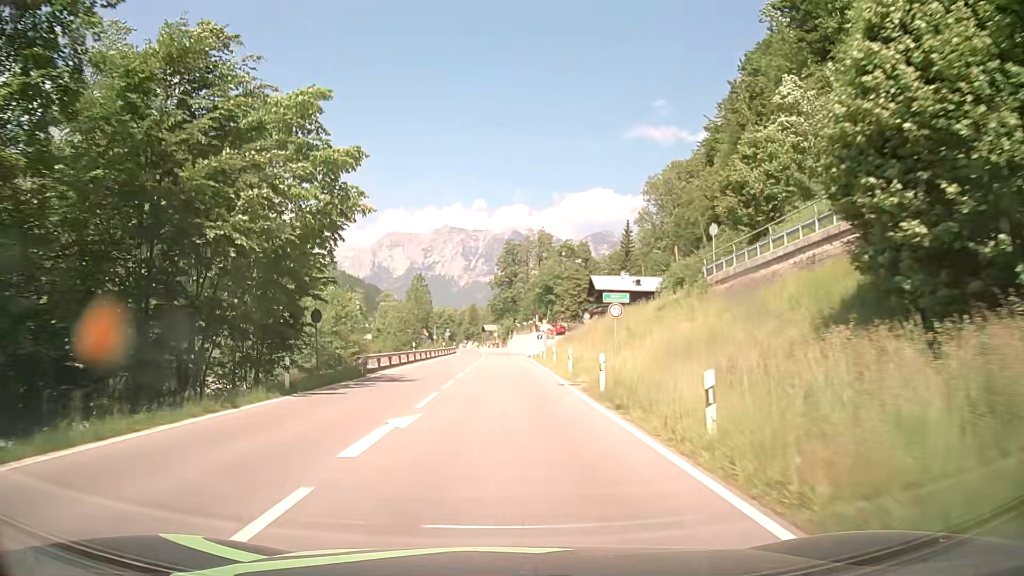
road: primary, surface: asphalt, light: Day
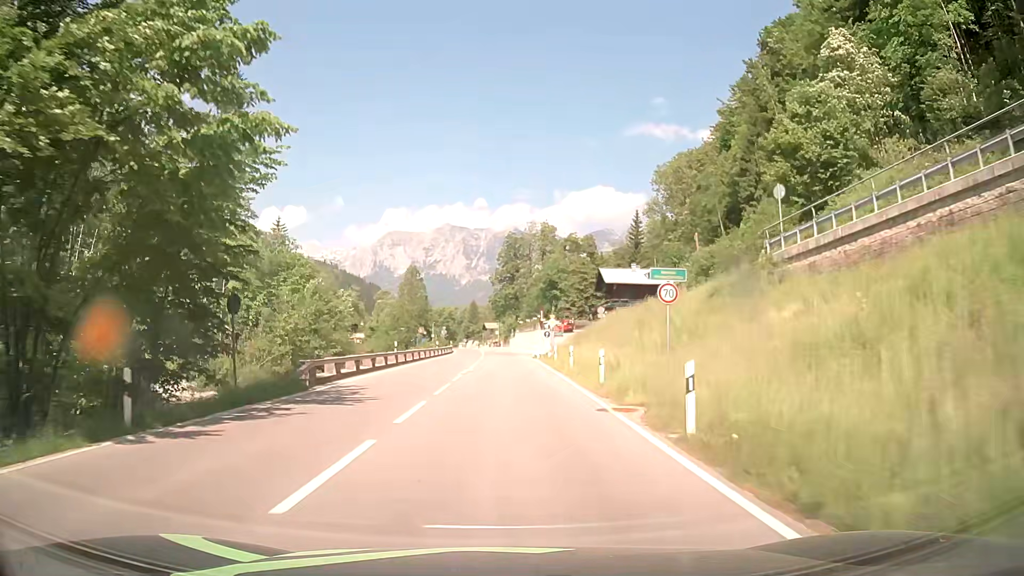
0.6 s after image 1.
(-0.1, +8.9) m; -1°
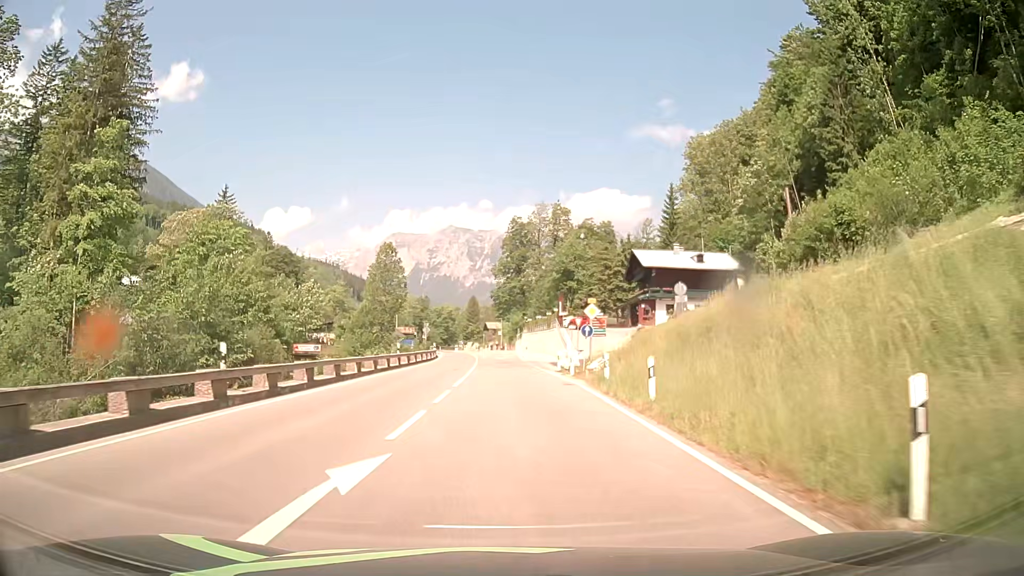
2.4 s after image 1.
(-0.1, +25.6) m; 0°
